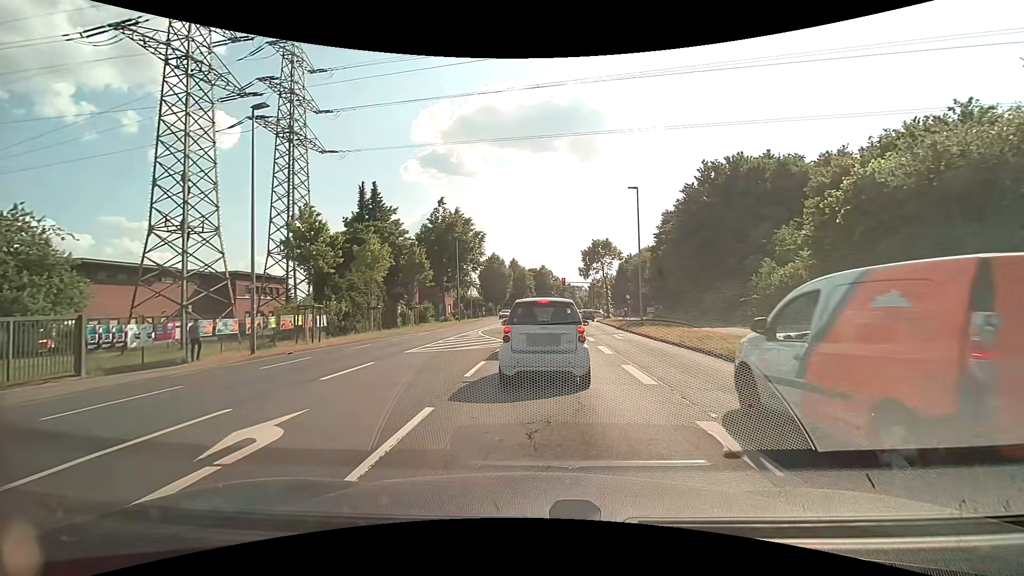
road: secondary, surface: asphalt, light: Day
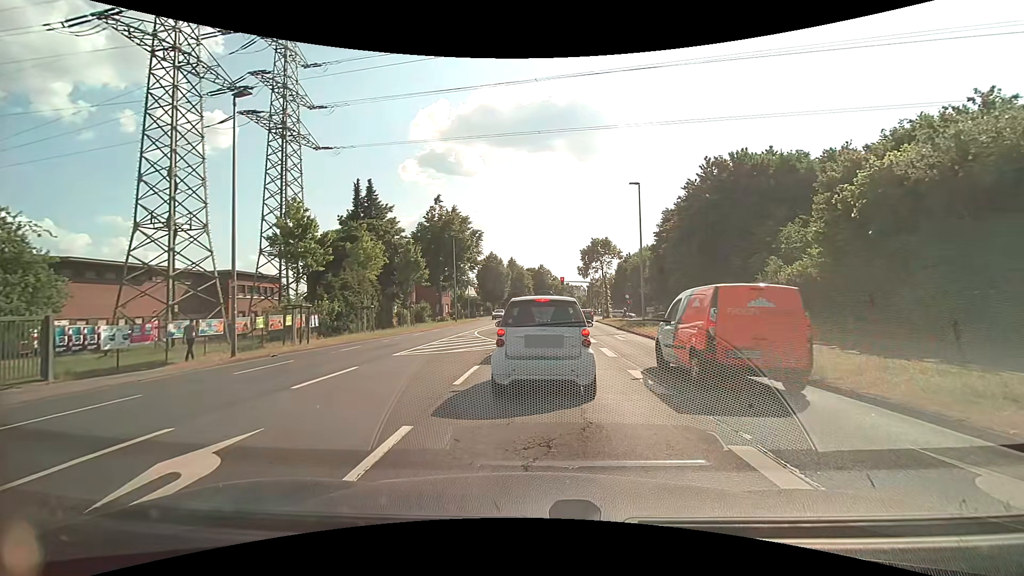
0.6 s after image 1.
(0.0, +1.0) m; +1°
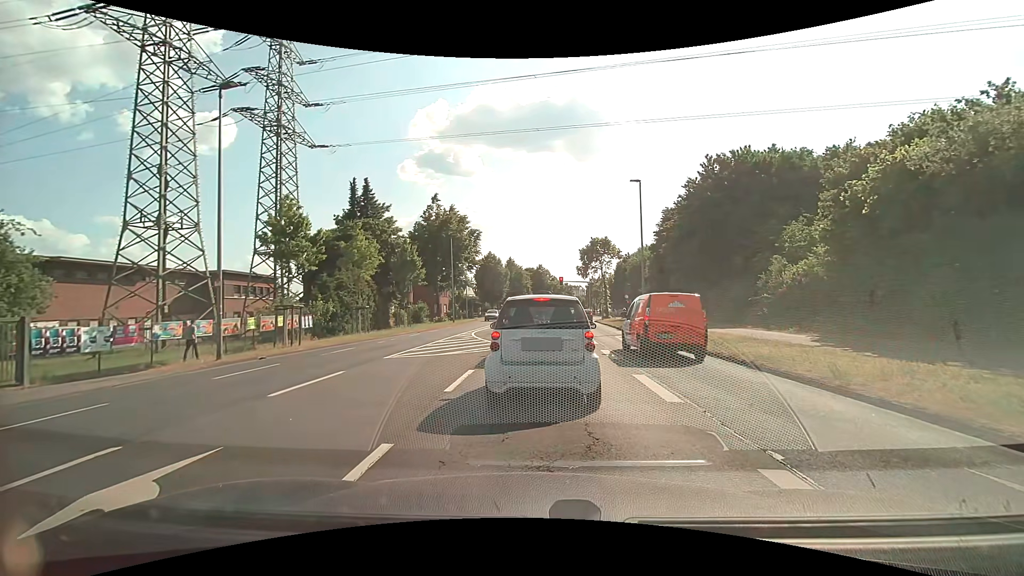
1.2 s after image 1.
(0.0, +0.7) m; 0°
